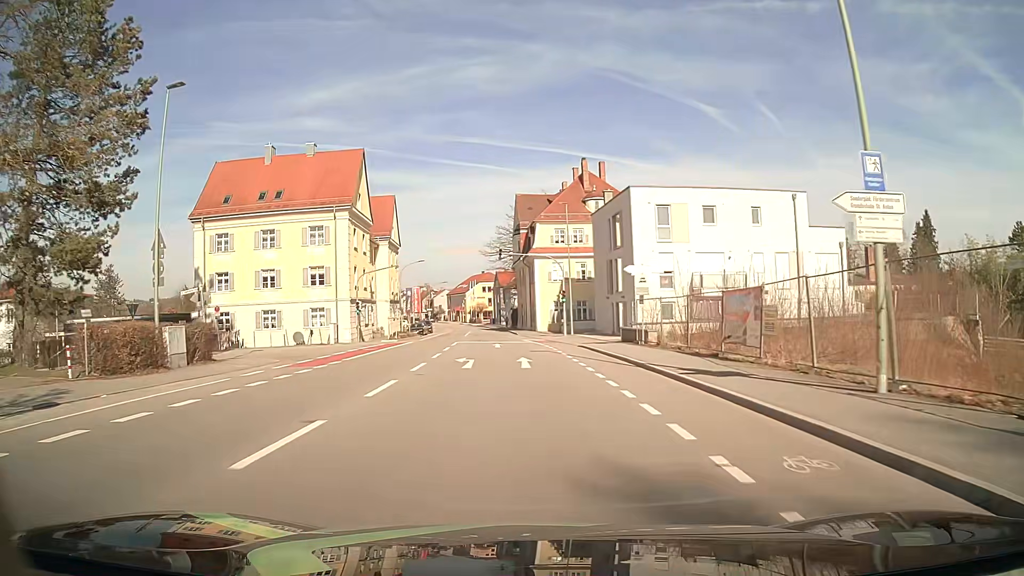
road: tertiary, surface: asphalt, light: Day
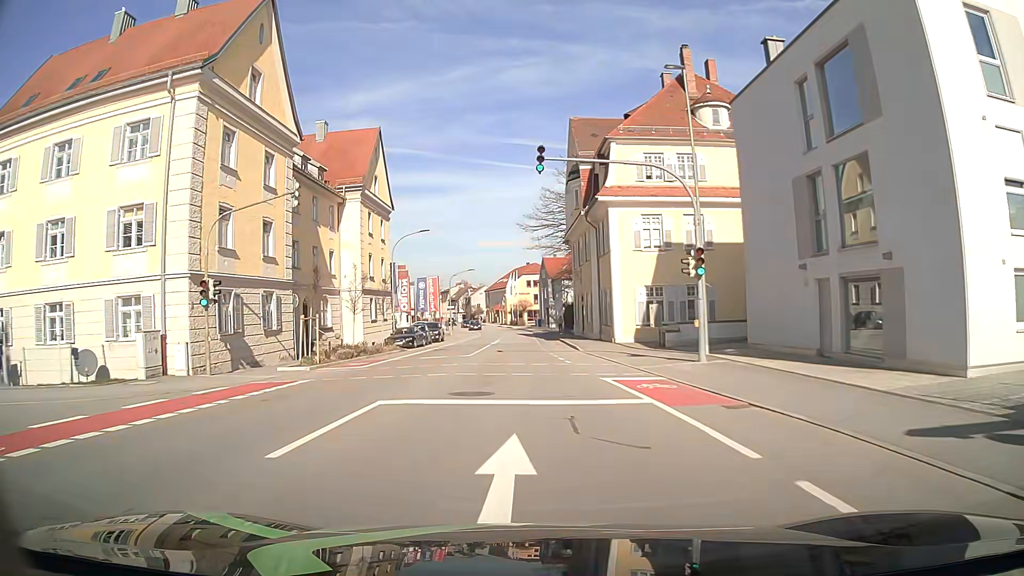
(-1.2, +29.4) m; -5°
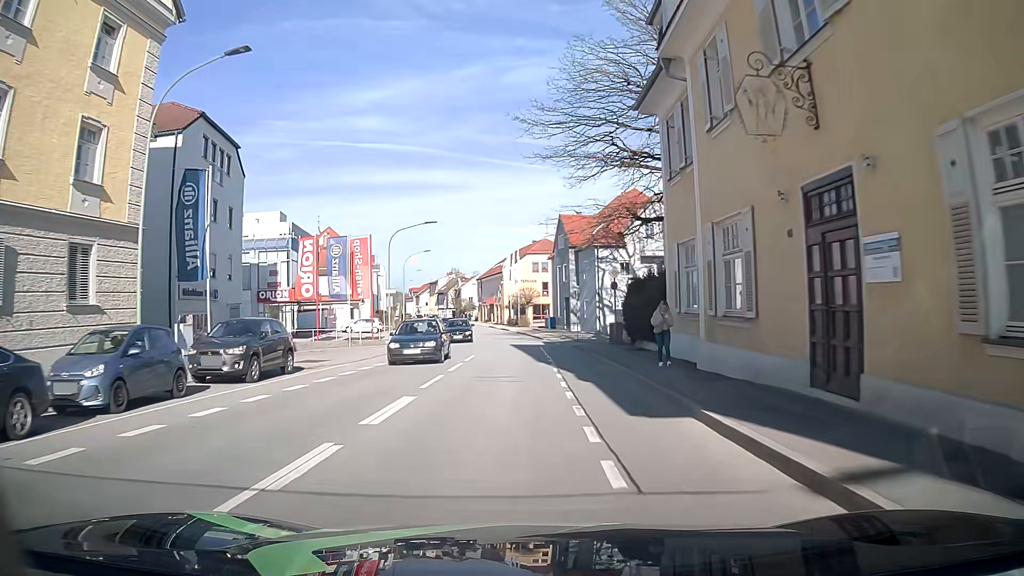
(-0.3, +37.1) m; 0°
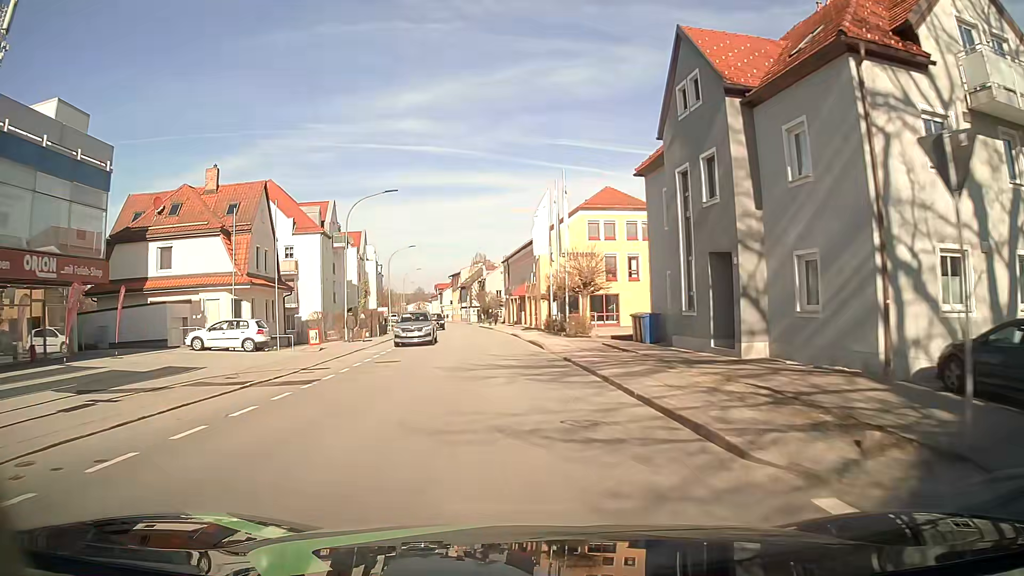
(-0.9, +37.3) m; -4°
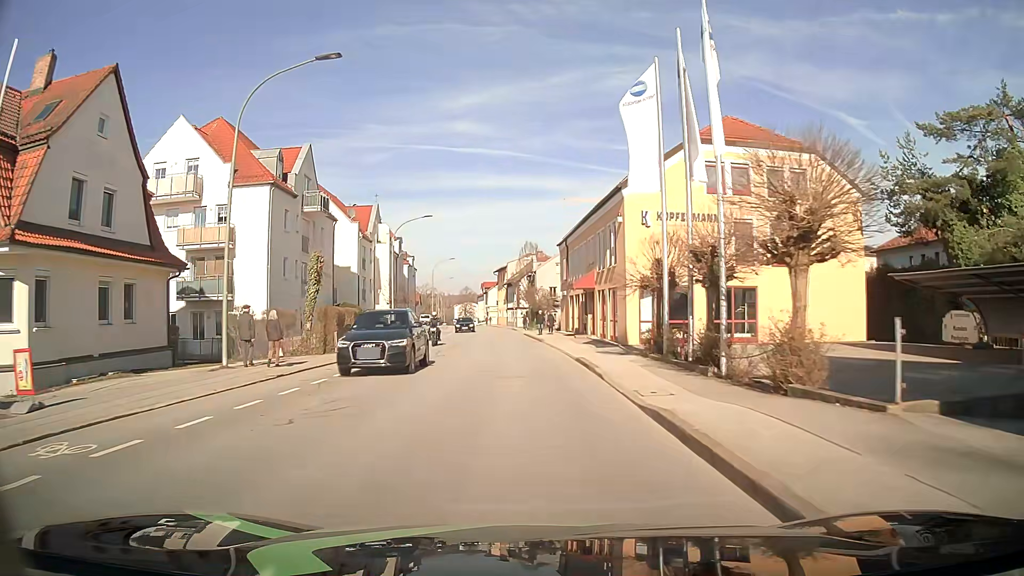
(-0.9, +22.2) m; -5°
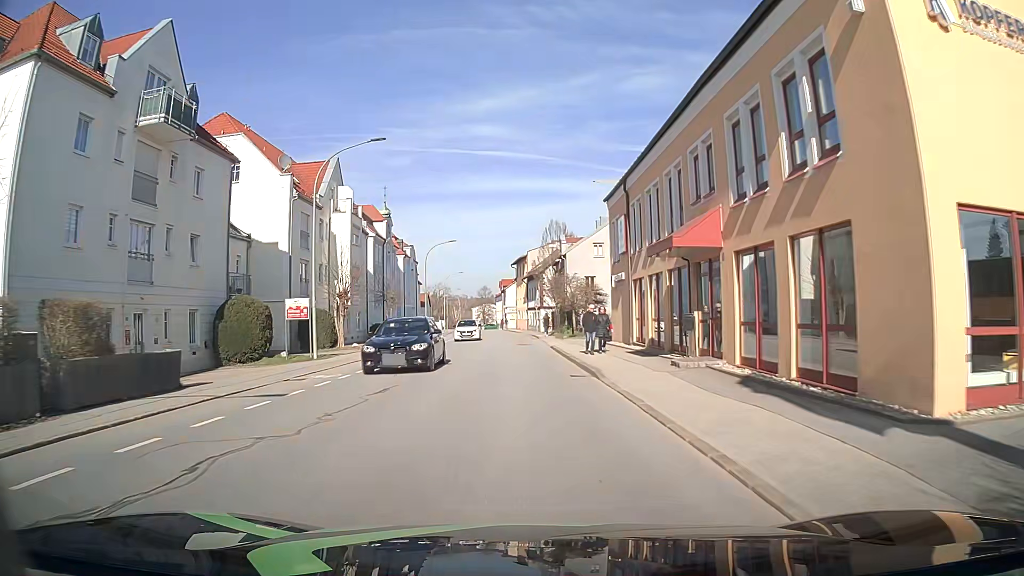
(-0.2, +21.9) m; -2°
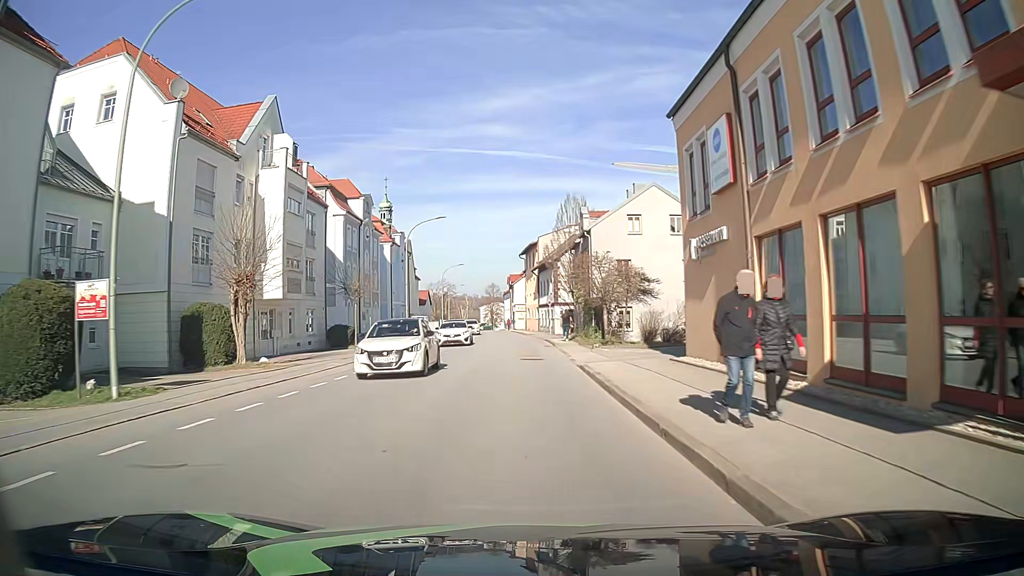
(-0.1, +14.4) m; -1°
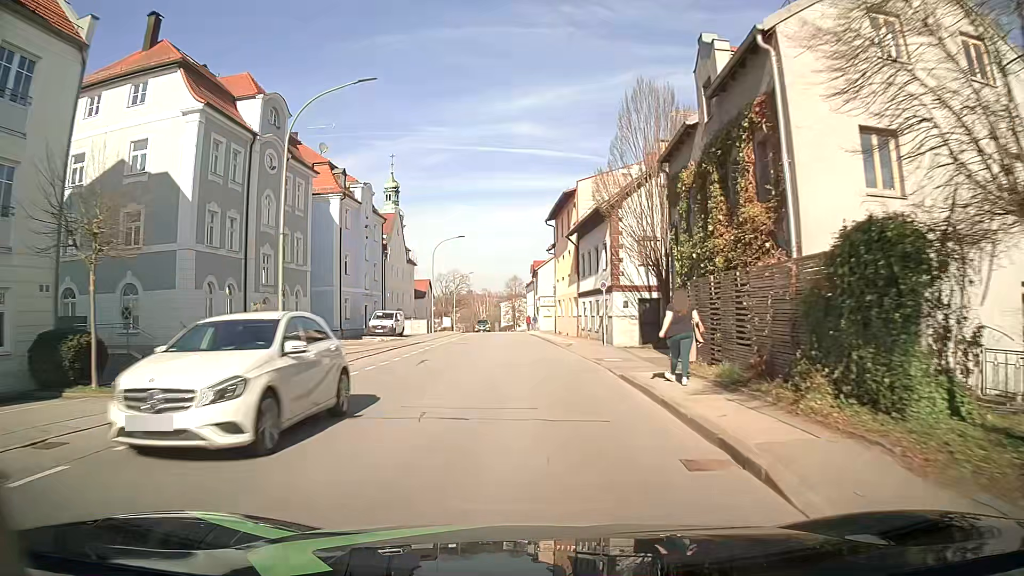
(-0.7, +28.4) m; -2°
(0, +10) (0, +20) (0, +30) (-1, +40) (-1, +50) (-2, +60) (-3, +70) (-3, +80) (-4, +90) (-4, +100) m
